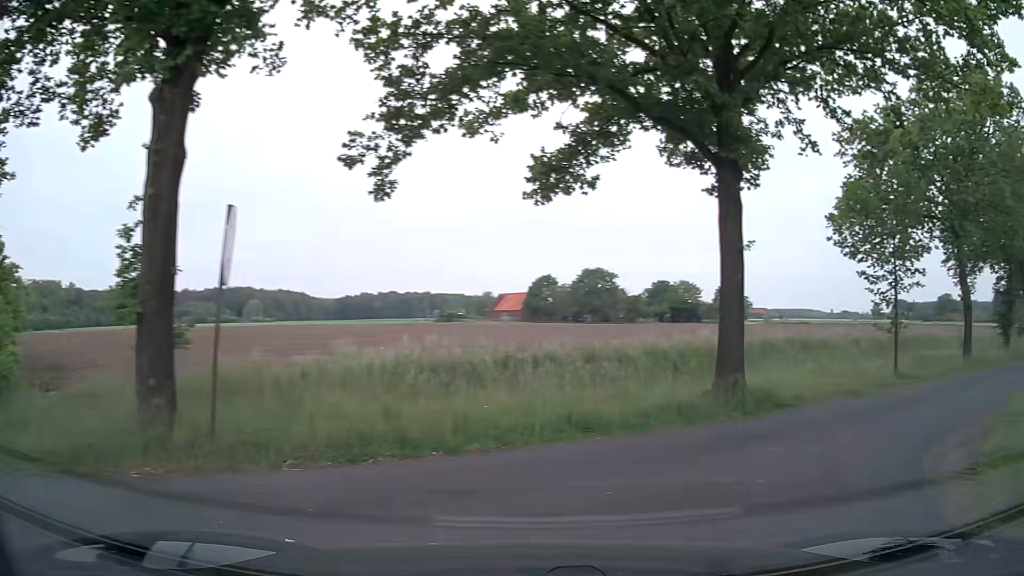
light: Day
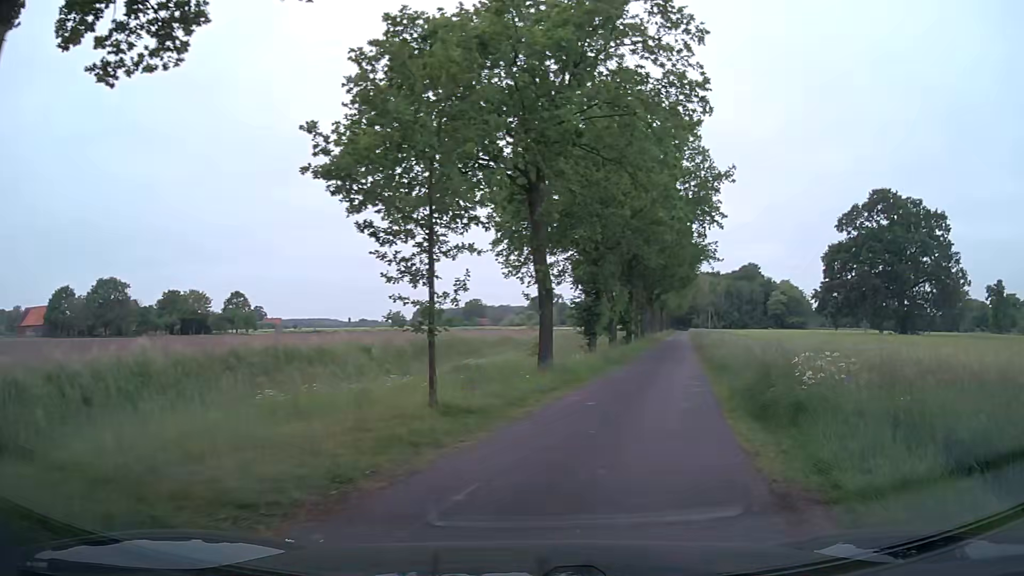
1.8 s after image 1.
(+4.2, +9.4) m; +42°
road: unclassified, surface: asphalt
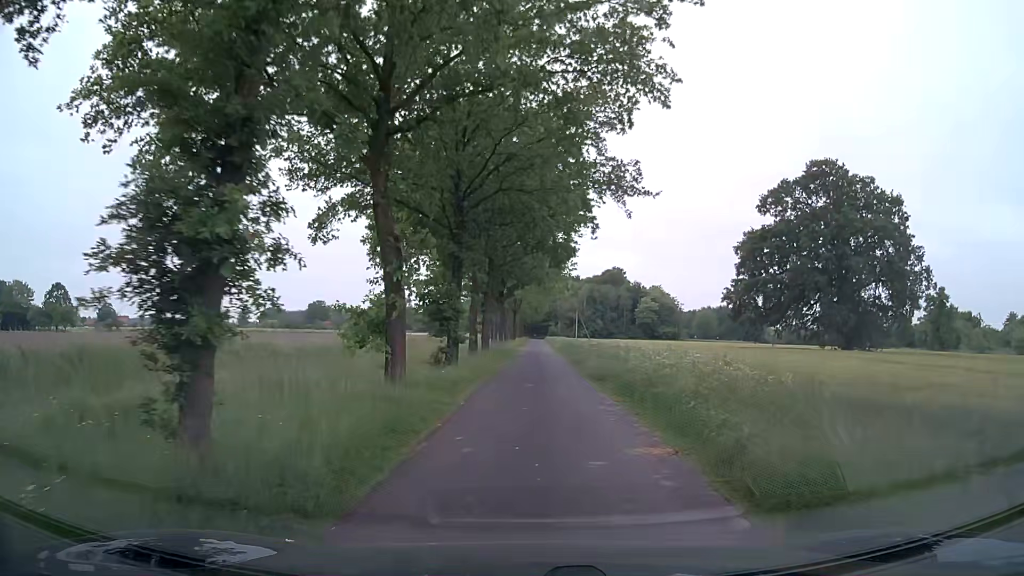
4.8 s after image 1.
(+3.9, +24.2) m; +12°
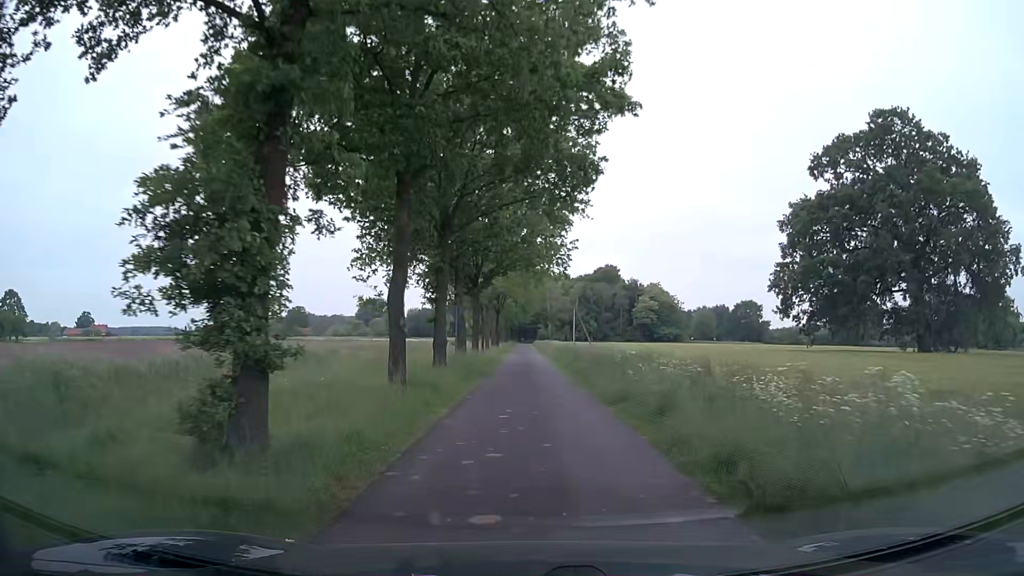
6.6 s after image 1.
(+0.3, +17.4) m; +1°
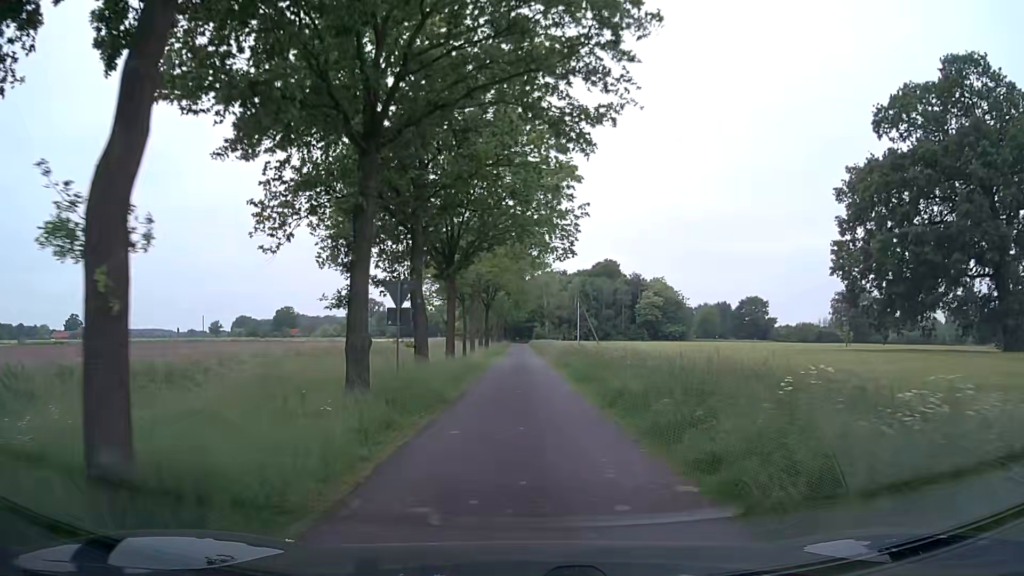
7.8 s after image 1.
(+0.1, +12.3) m; -1°
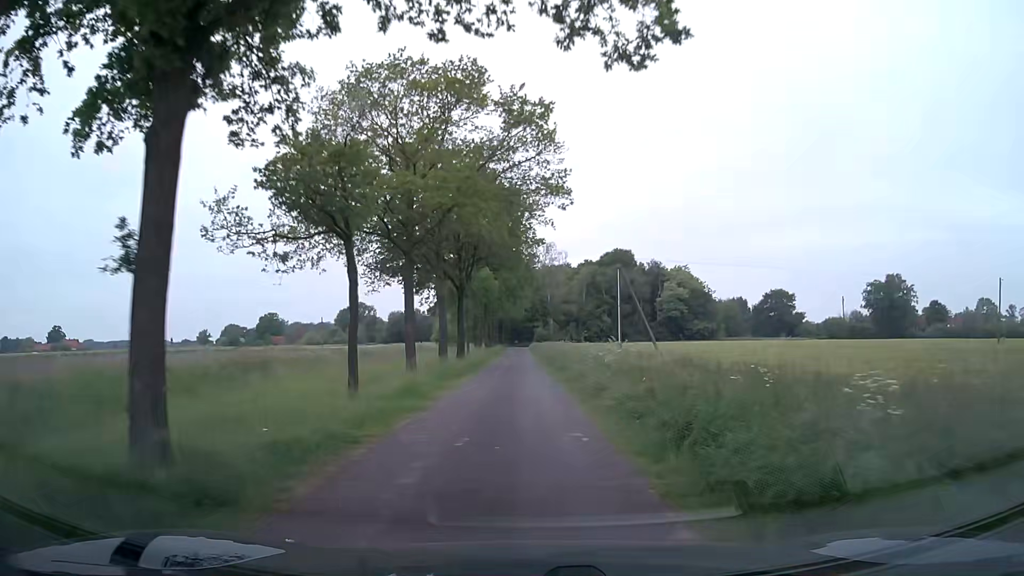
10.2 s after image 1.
(+0.7, +27.2) m; +1°
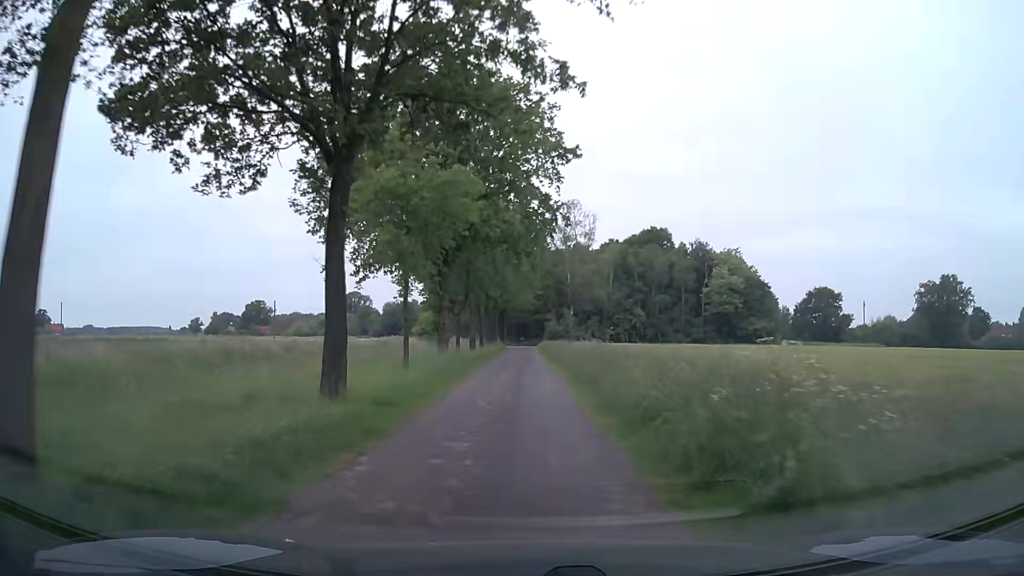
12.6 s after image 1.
(-0.3, +30.6) m; -1°
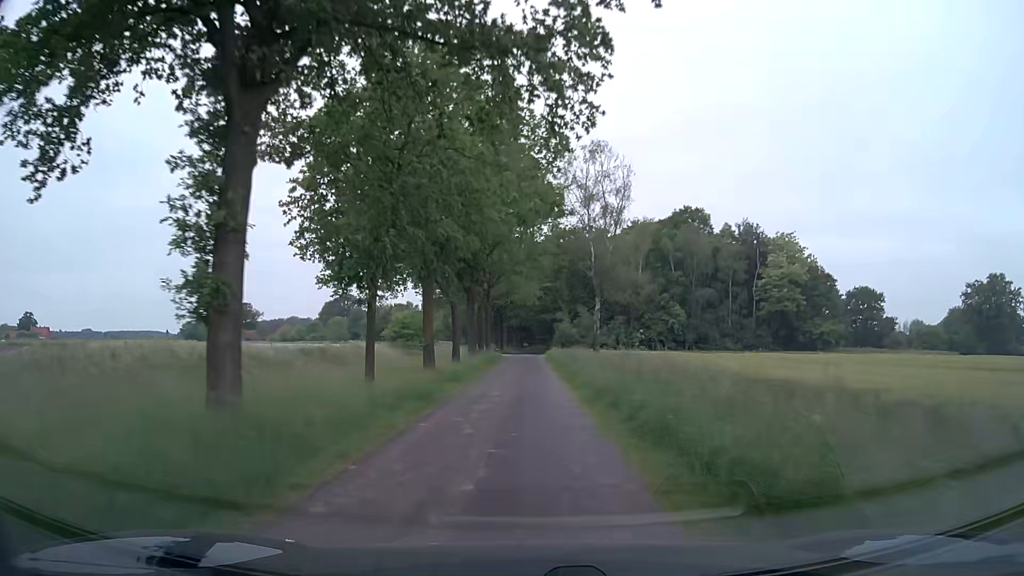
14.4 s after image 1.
(+0.1, +23.9) m; 0°
(0, +10) (0, +20) (0, +30) (0, +40) (0, +50) (0, +60) (0, +70) (0, +80) (+1, +90) (+1, +100) m
